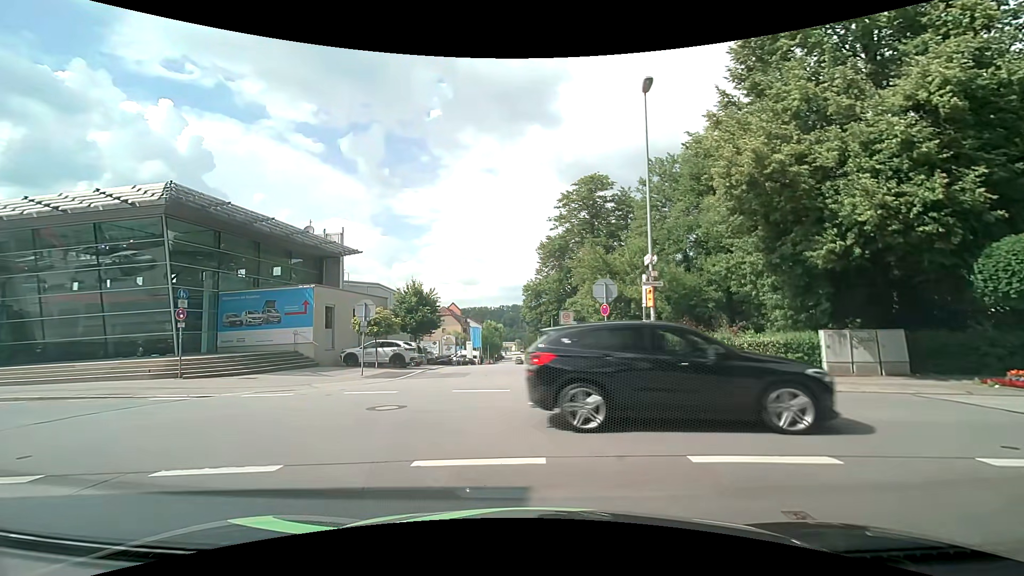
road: residential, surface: asphalt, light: Day
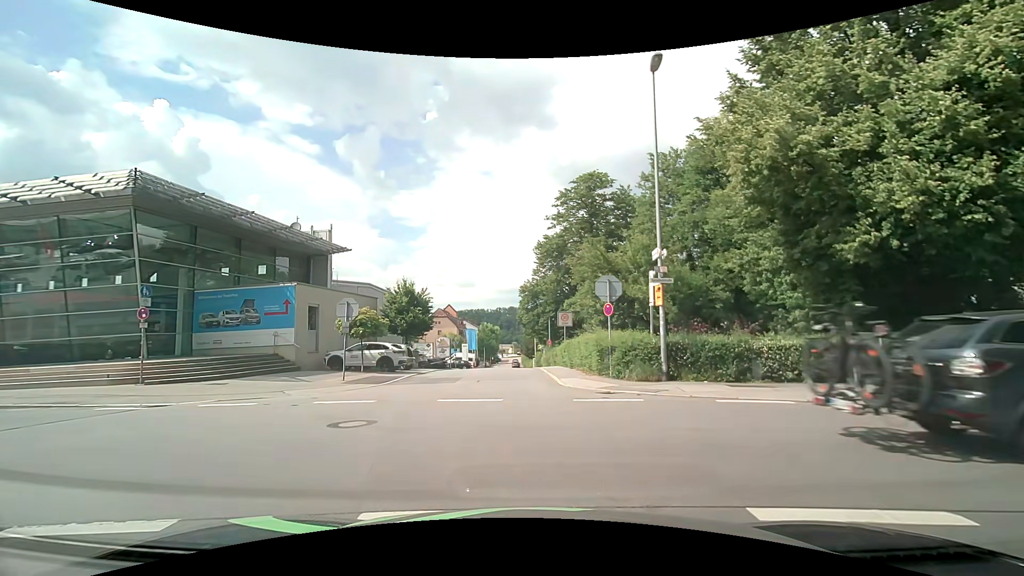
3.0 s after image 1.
(0.0, +1.6) m; 0°
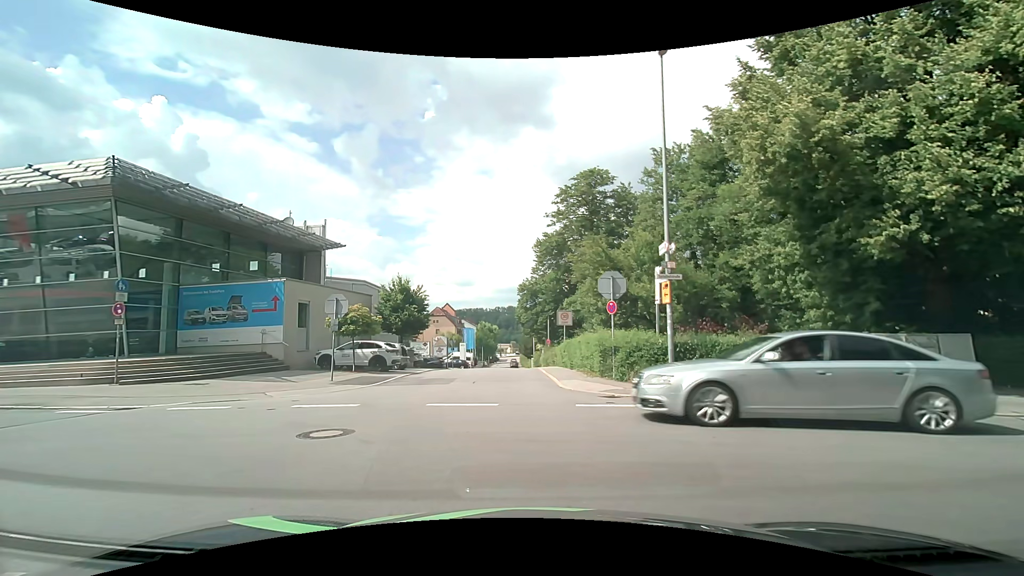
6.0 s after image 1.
(0.0, +1.0) m; 0°
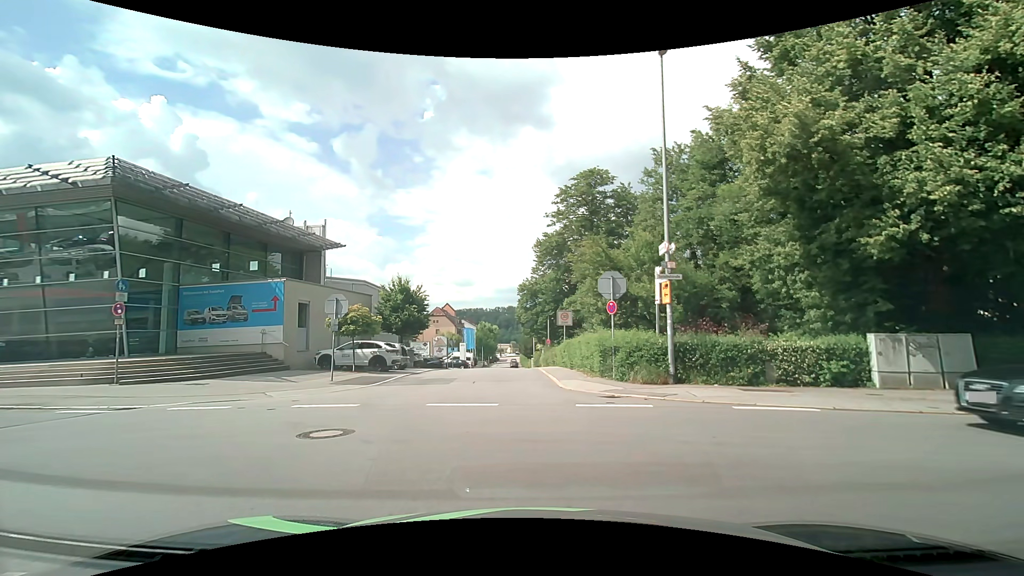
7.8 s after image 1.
(0.0, 0.0) m; 0°
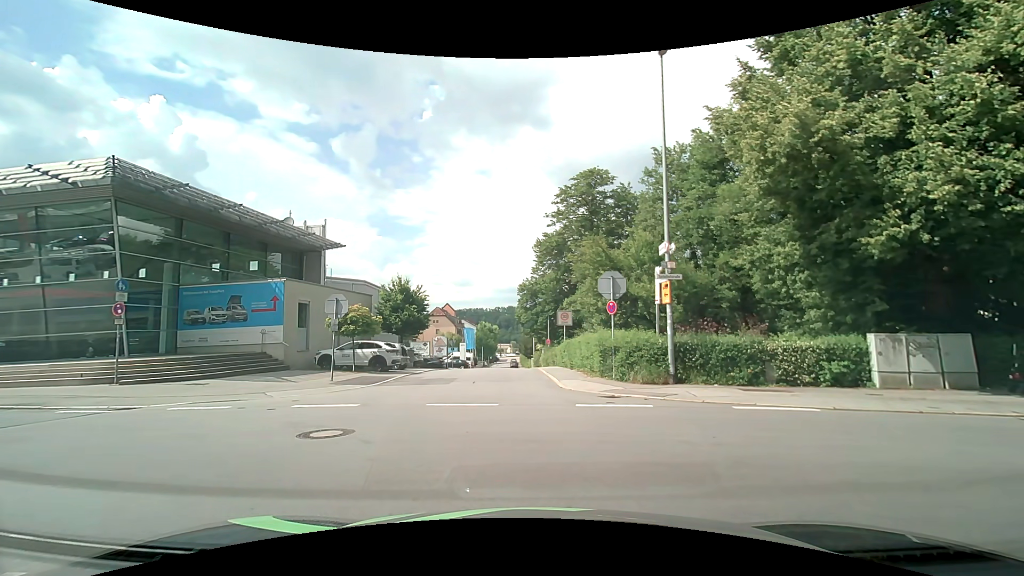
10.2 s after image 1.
(0.0, 0.0) m; 0°
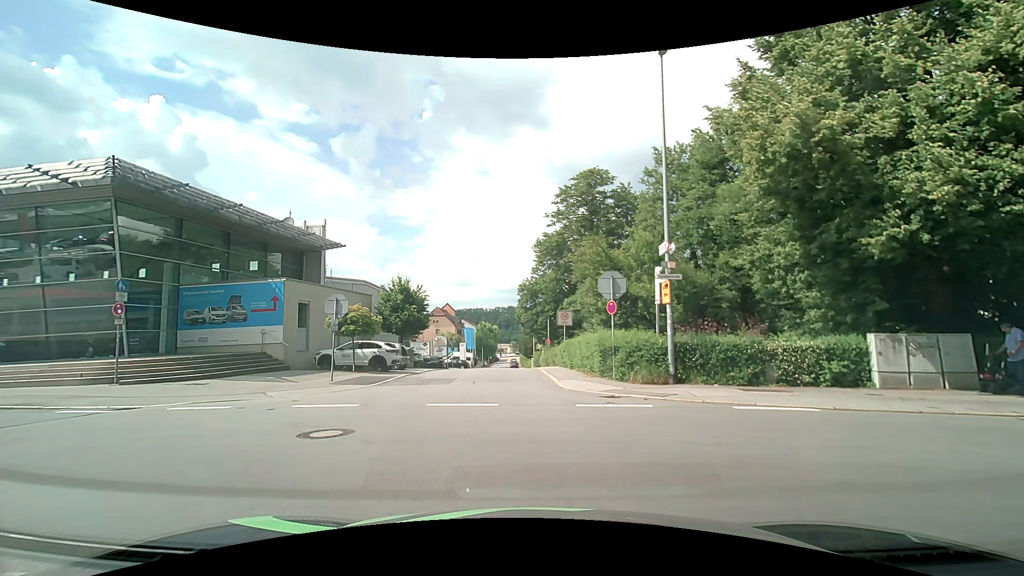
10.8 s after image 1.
(0.0, 0.0) m; 0°
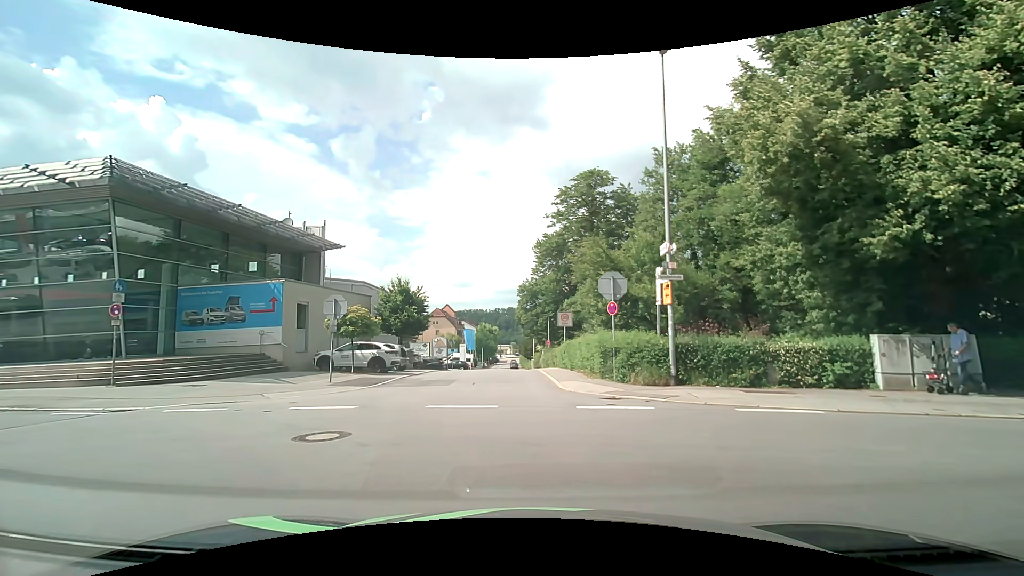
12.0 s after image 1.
(0.0, +0.1) m; 0°
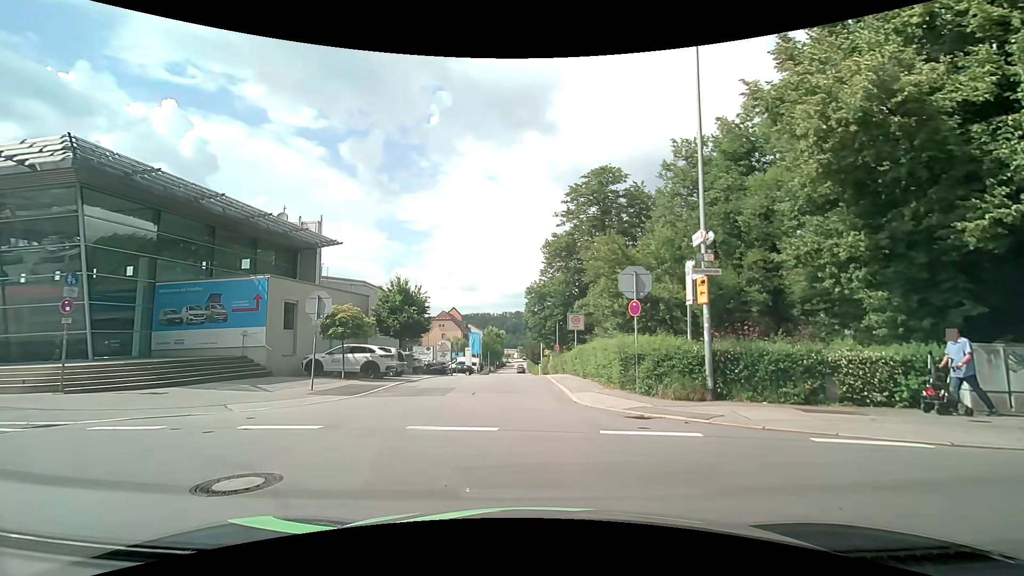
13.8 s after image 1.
(0.0, +2.3) m; -1°
(0, +10) (0, +20) (0, +30) (0, +40) (0, +50) (+1, +60) (+1, +70) (+1, +80) (+1, +90) (+1, +100) m
